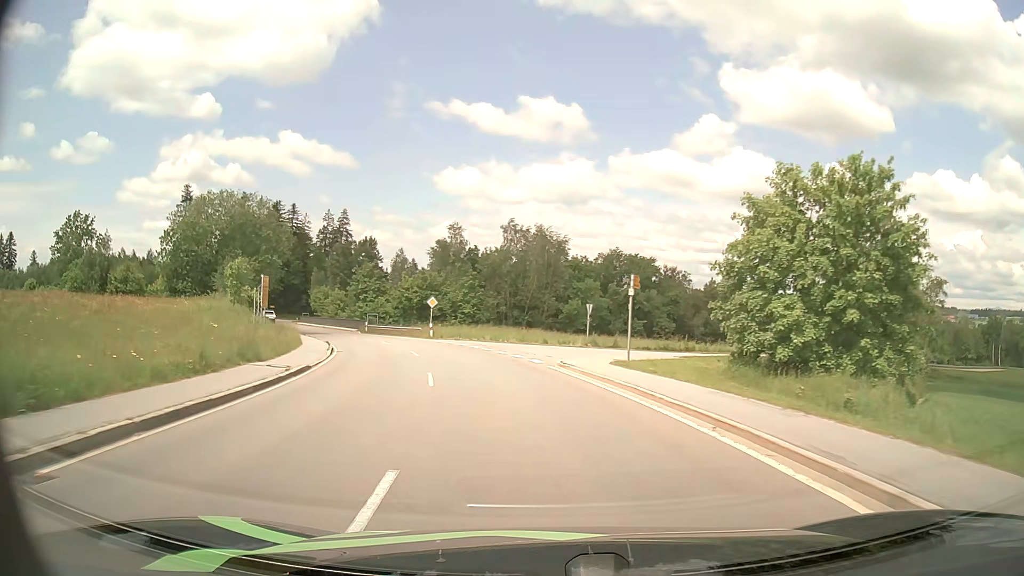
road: tertiary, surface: asphalt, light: Day
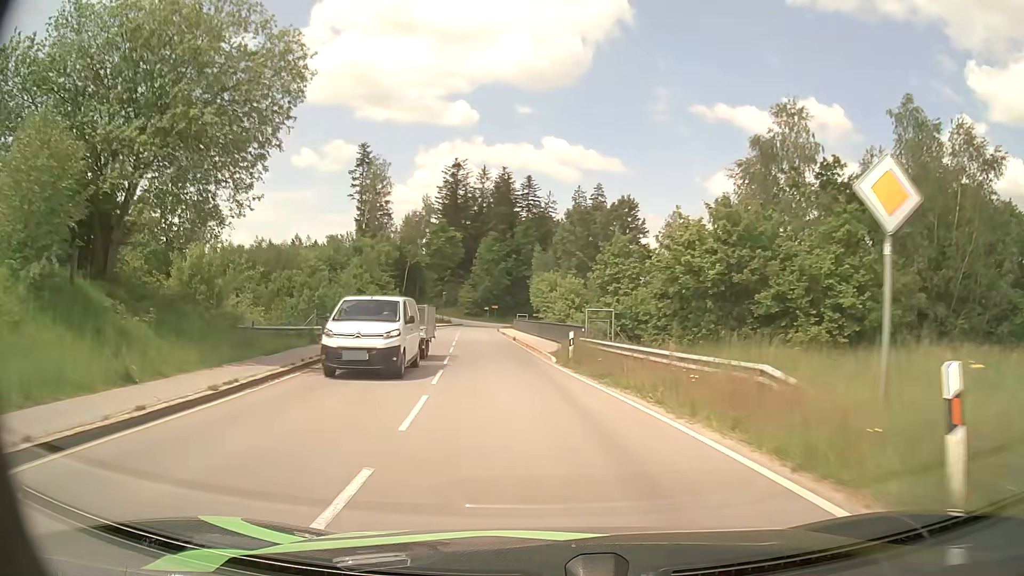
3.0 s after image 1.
(-8.5, +41.6) m; -23°
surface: paved
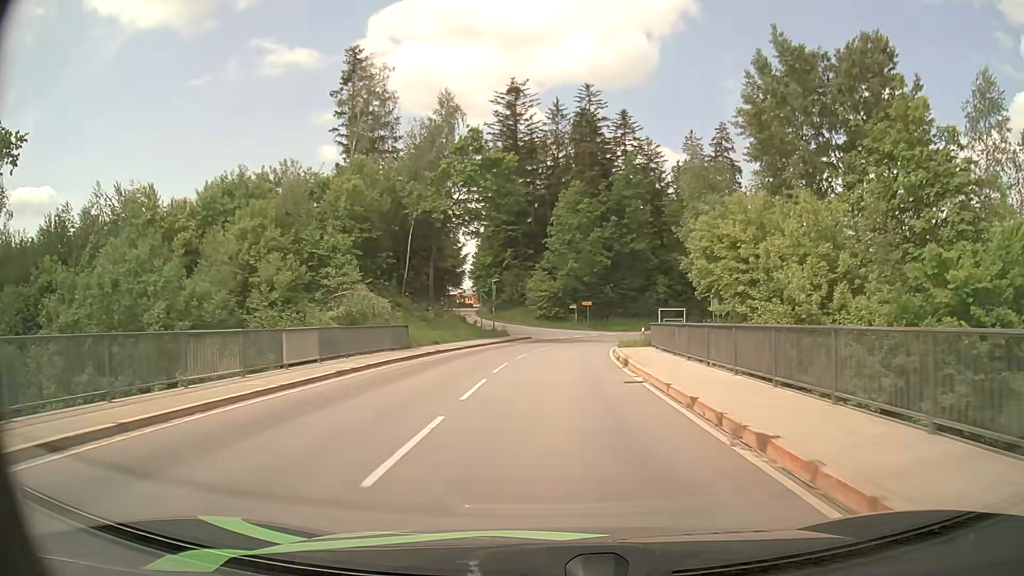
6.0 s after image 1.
(-4.6, +45.0) m; -8°
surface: asphalt
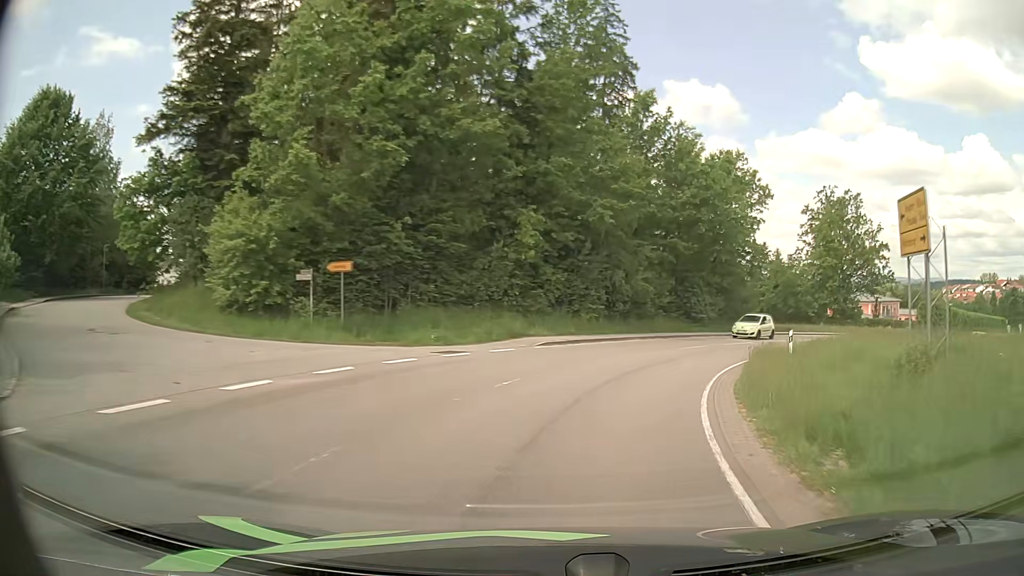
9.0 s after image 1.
(+3.4, +42.3) m; +16°
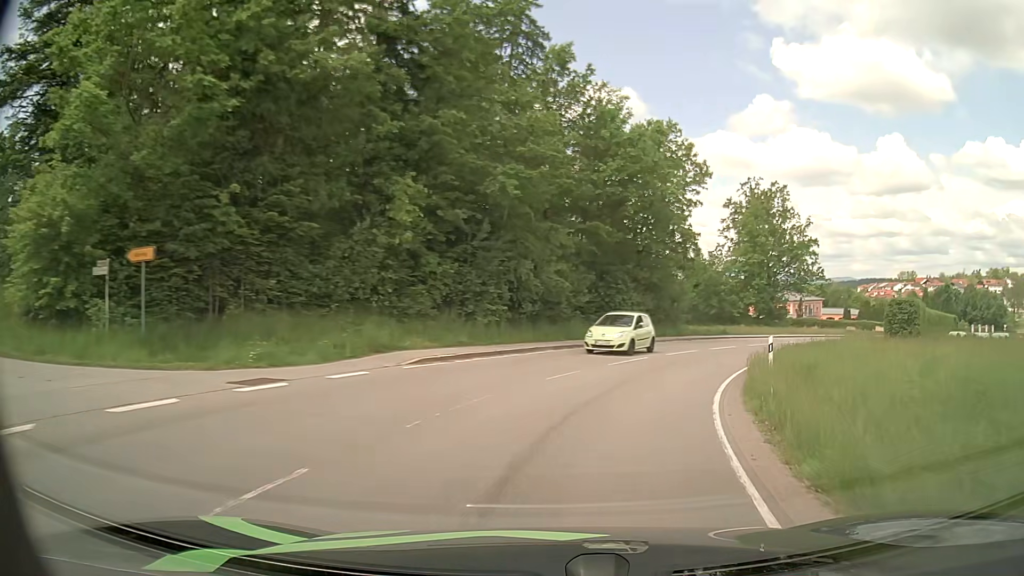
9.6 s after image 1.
(+0.6, +7.7) m; +8°
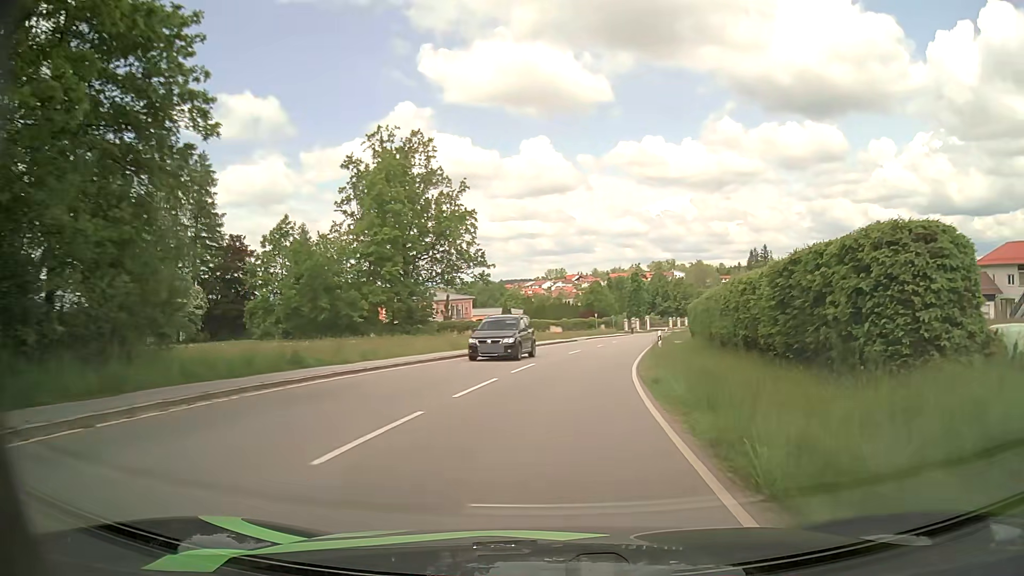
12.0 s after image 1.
(+8.6, +28.3) m; +31°
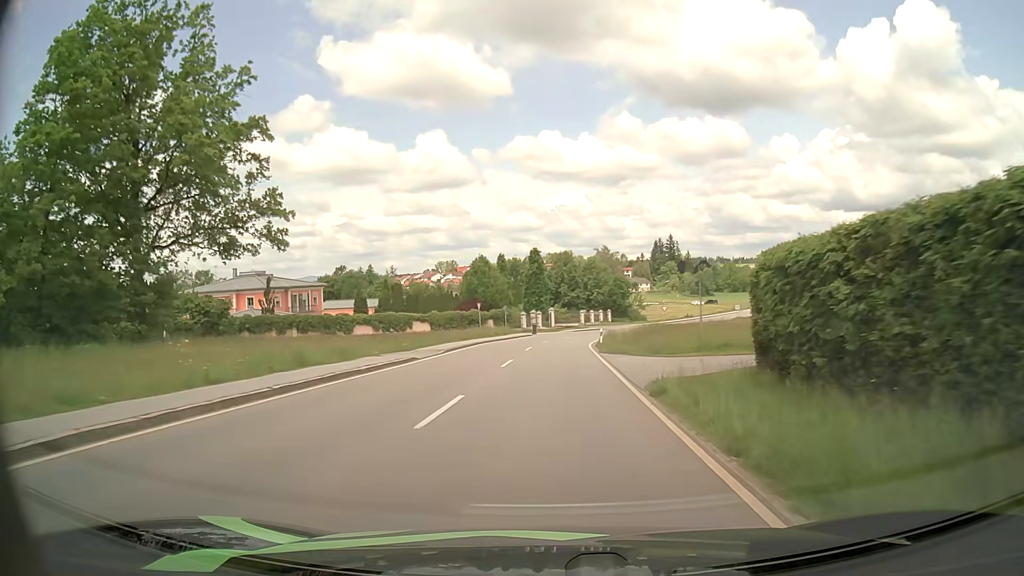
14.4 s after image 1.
(+3.2, +33.8) m; +9°
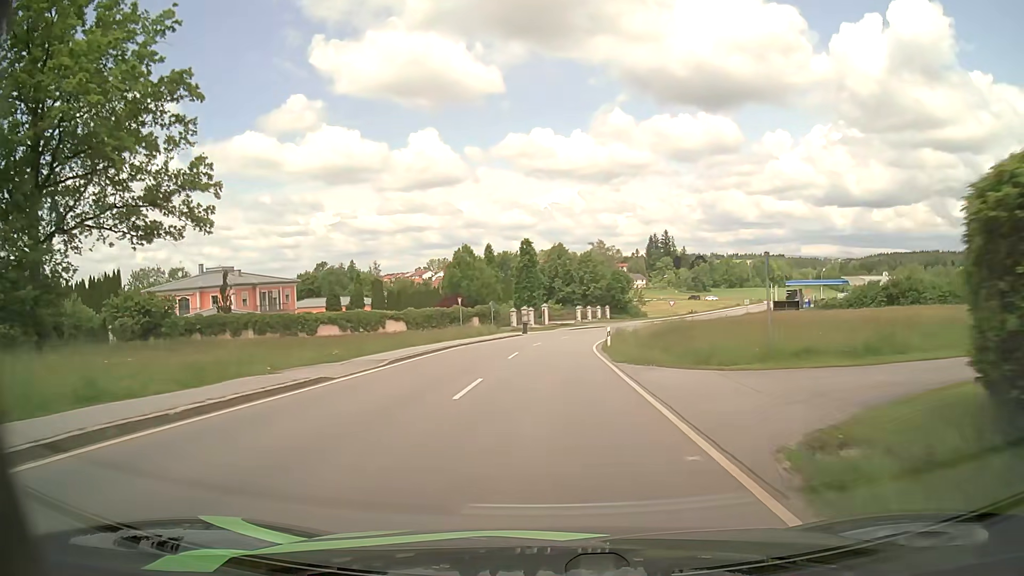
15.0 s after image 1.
(+0.1, +9.1) m; +1°
(0, +10) (0, +20) (0, +30) (+1, +40) (+3, +50) (+5, +60) (+8, +69) (+11, +78) (+16, +87) (+20, +96) m
